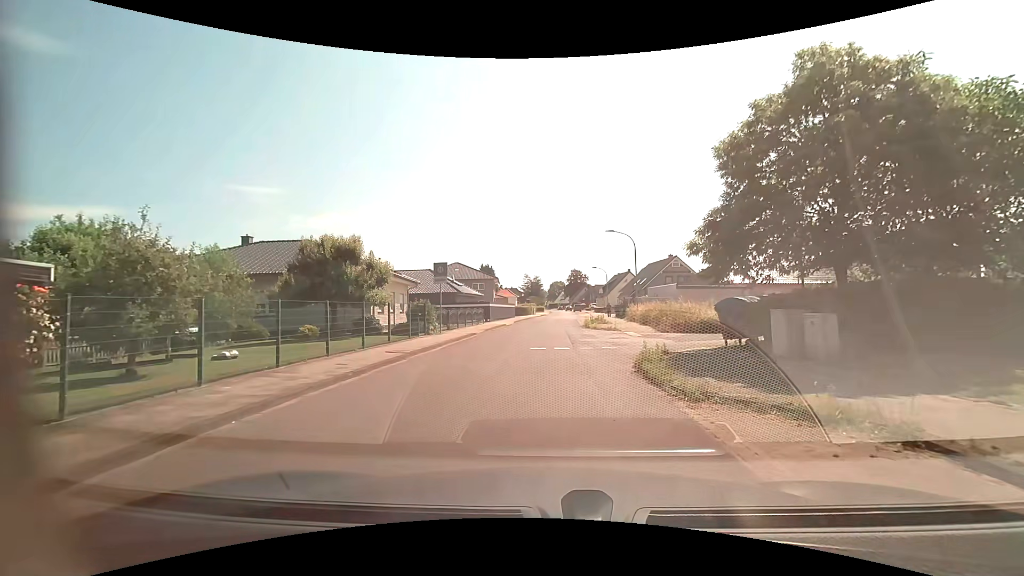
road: residential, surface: asphalt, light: Day
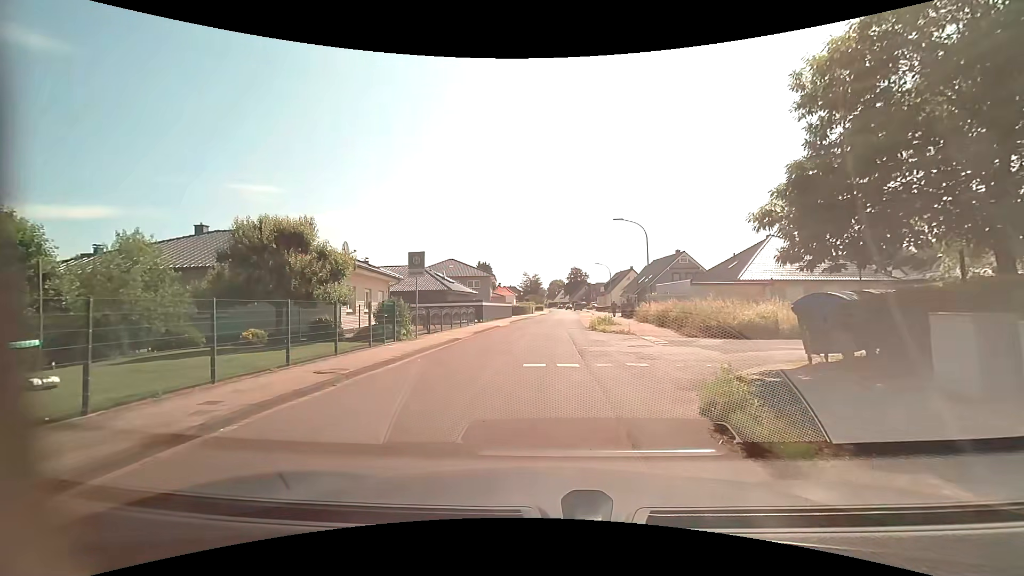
(0.0, +4.7) m; +1°
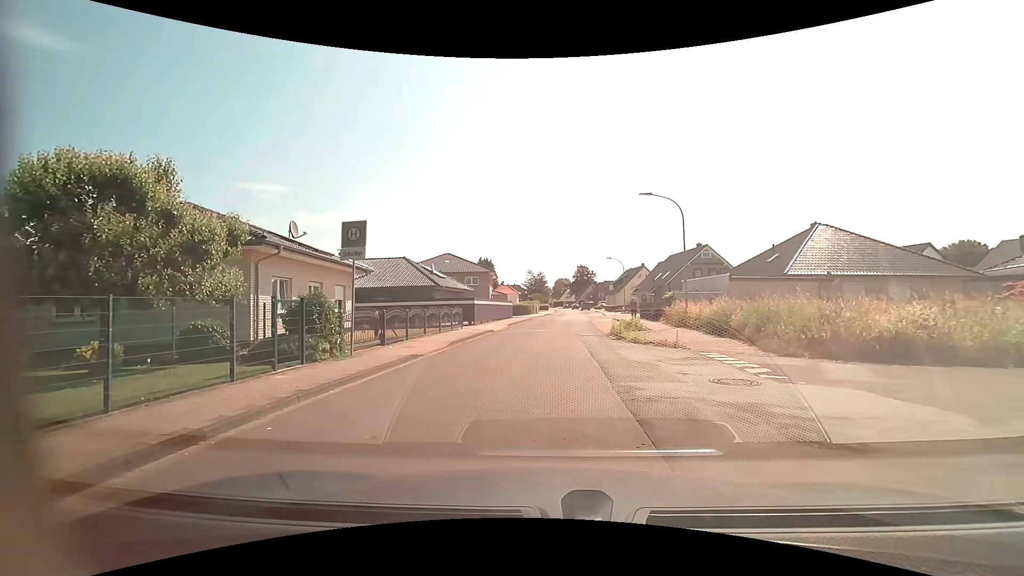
(-0.1, +7.4) m; -3°
(0, +10) (+1, +20) (+2, +30) (+3, +40) (+4, +50) (+5, +60) (+7, +70) (+8, +80) (+9, +90) (+10, +99) m
